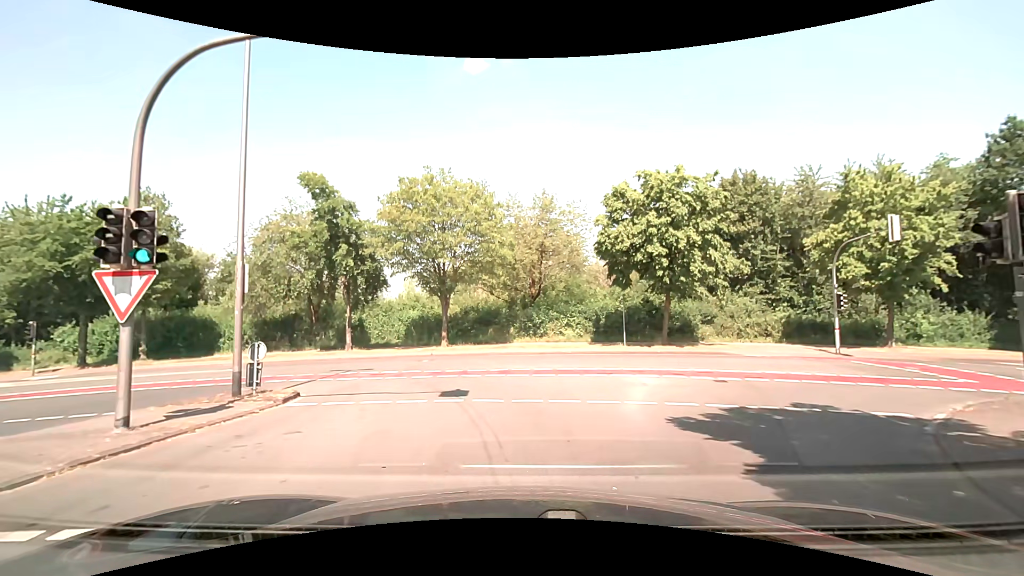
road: tertiary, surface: asphalt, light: Day
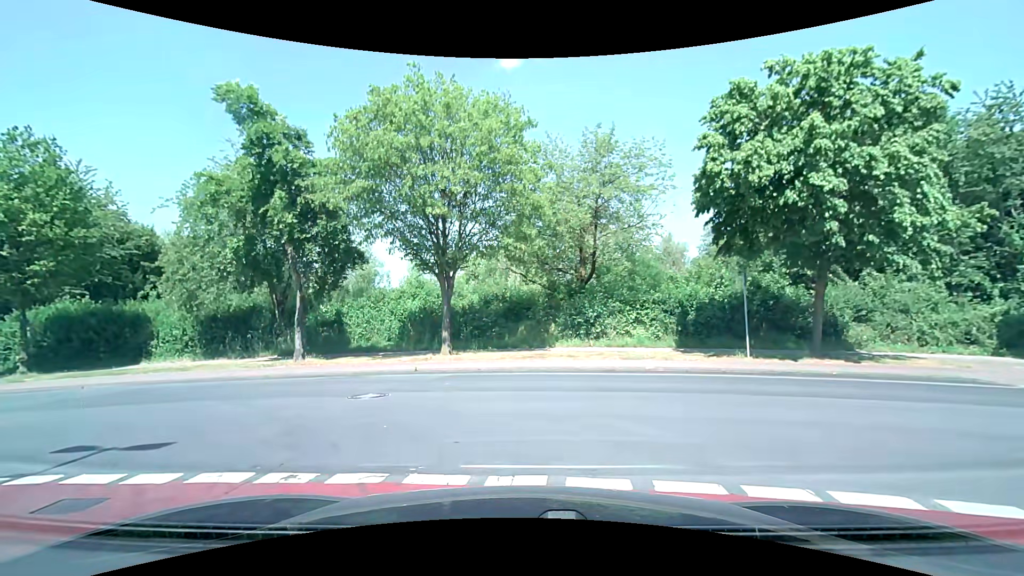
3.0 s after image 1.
(-0.2, +11.8) m; -3°
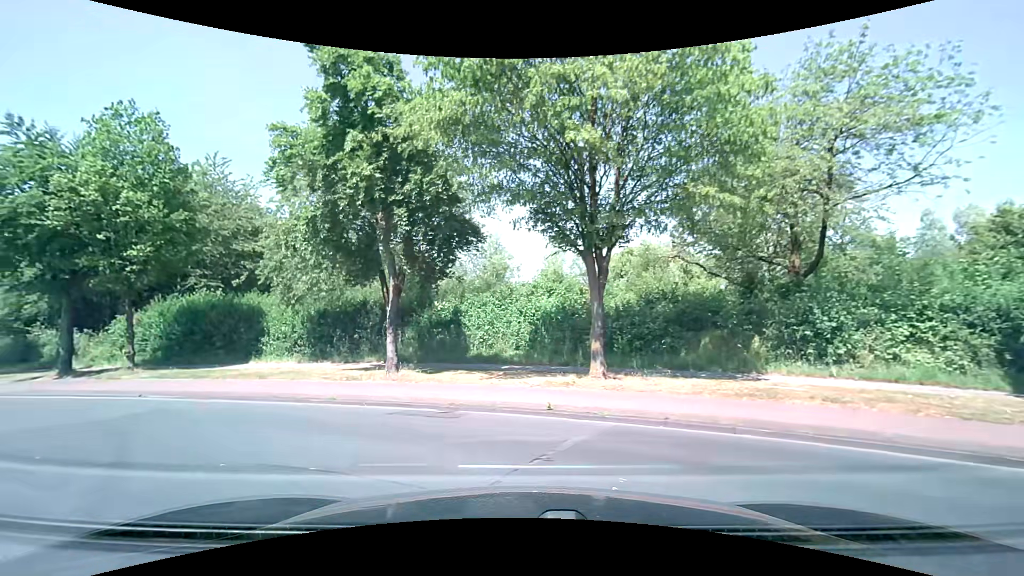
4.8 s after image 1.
(-0.9, +6.9) m; -15°
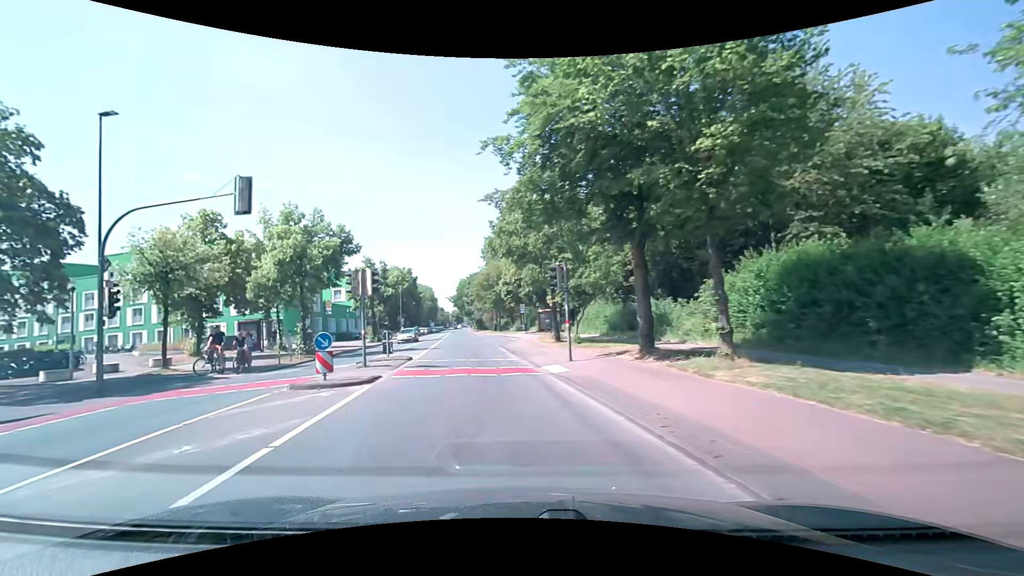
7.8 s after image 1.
(-6.8, +11.7) m; -60°
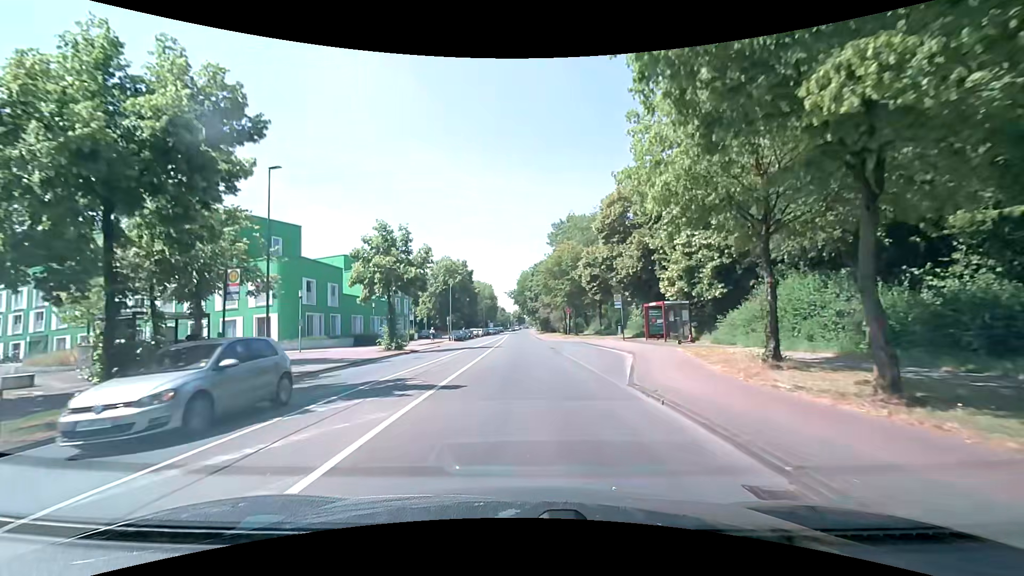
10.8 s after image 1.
(-2.6, +20.3) m; -8°
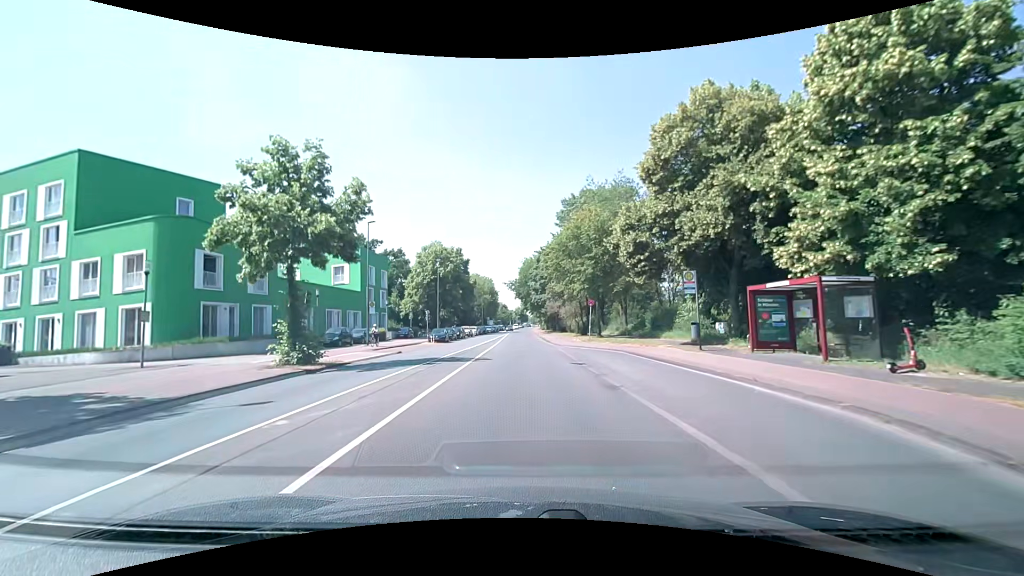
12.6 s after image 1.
(0.0, +16.0) m; 0°
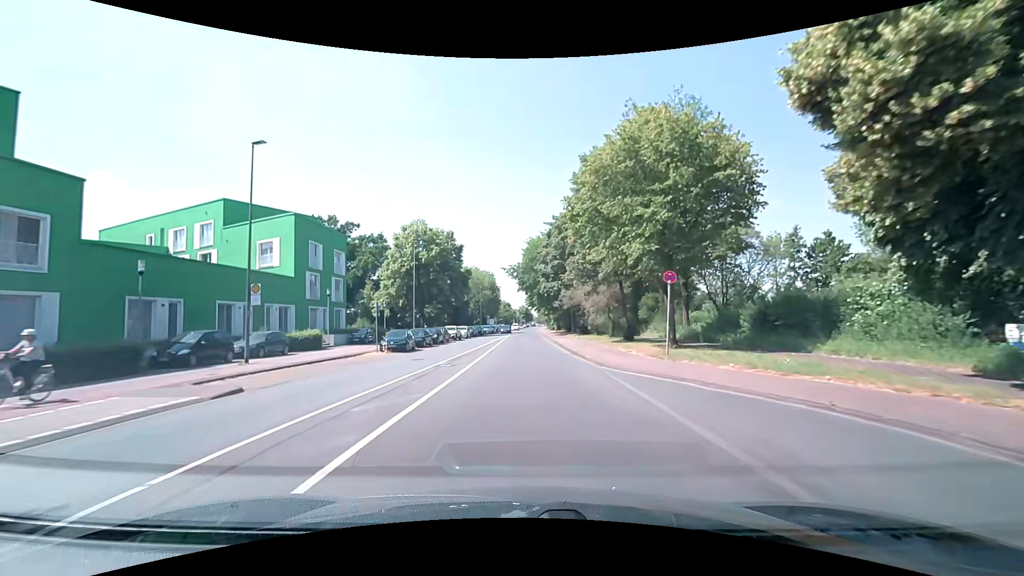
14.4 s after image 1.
(-0.1, +19.1) m; -1°
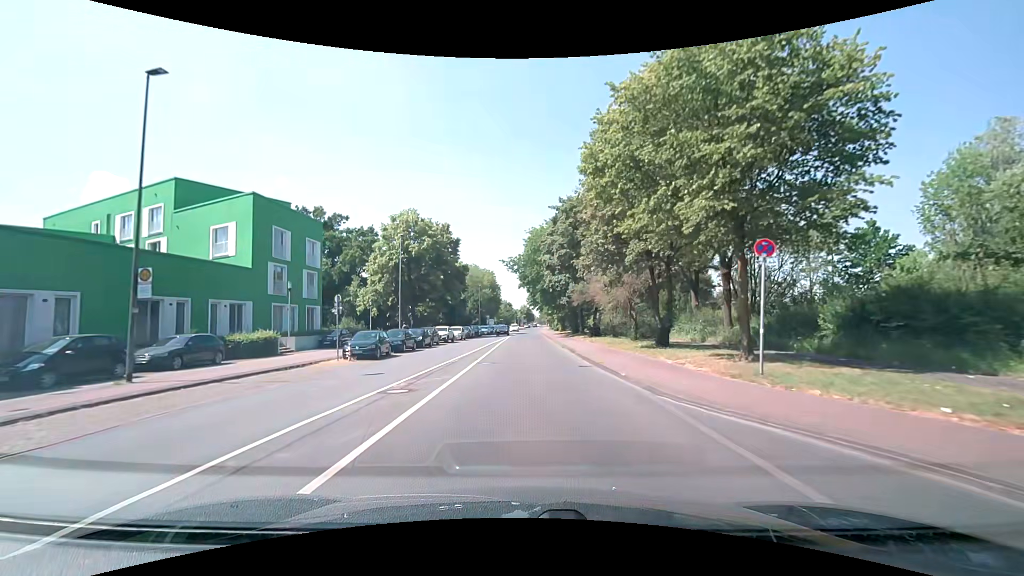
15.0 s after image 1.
(0.0, +7.0) m; 0°
(0, +10) (0, +20) (0, +30) (0, +40) (0, +50) (0, +60) (0, +70) (0, +80) (0, +90) (+1, +100) m
